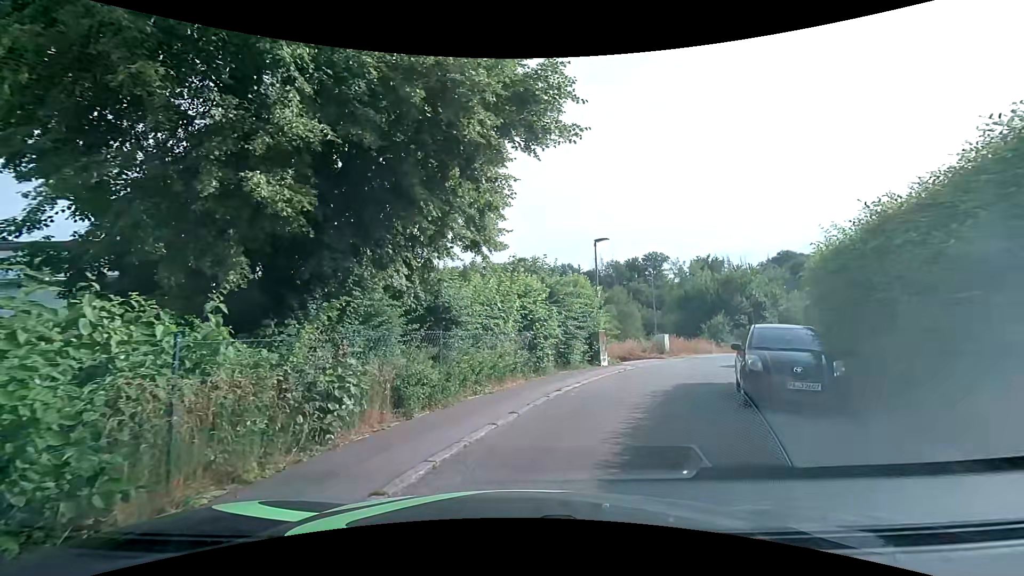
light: Day
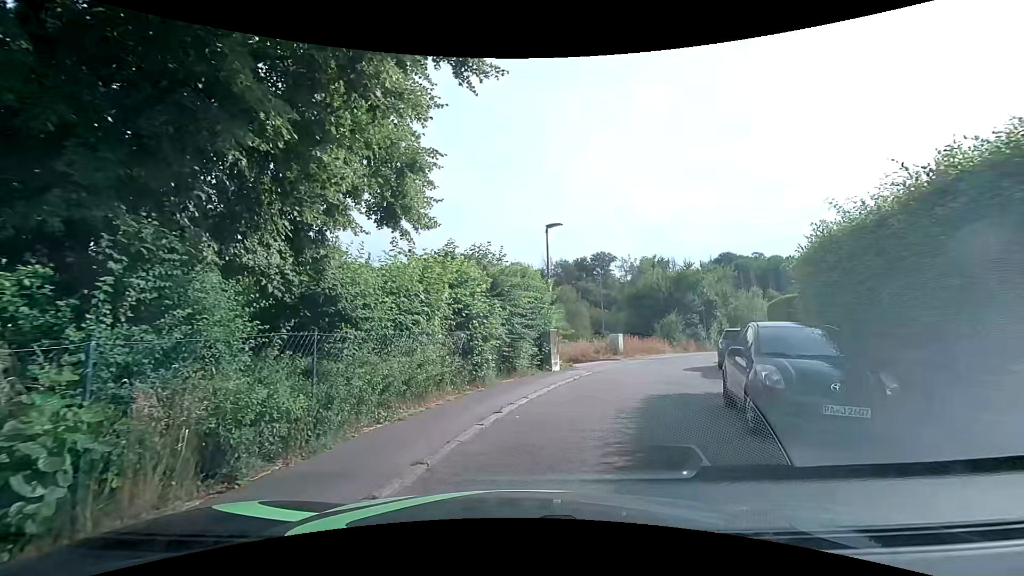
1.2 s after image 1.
(+0.2, +2.9) m; +7°
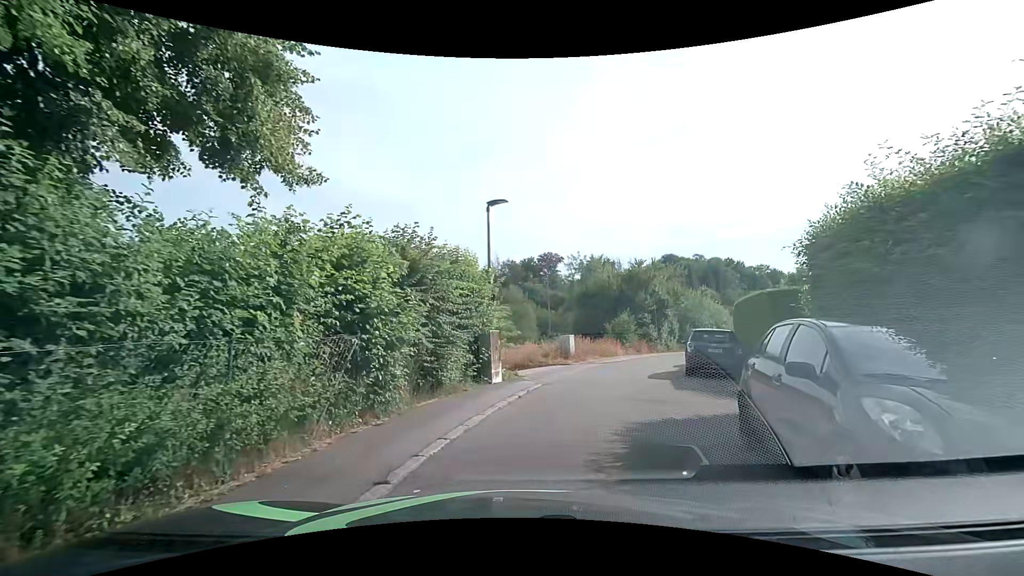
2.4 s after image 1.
(+0.2, +3.4) m; +8°
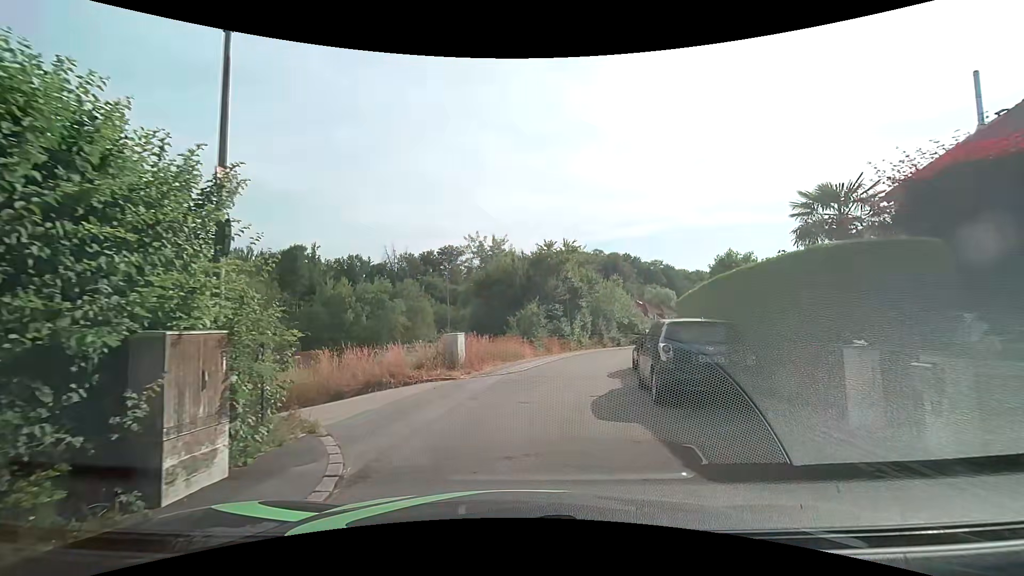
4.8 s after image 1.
(+0.7, +8.3) m; +10°
(+1, +10) (+2, +20) (+4, +30) (+8, +39) (+12, +48) (+18, +56) (+23, +65) (+29, +73) (+36, +80) (+42, +88) m
